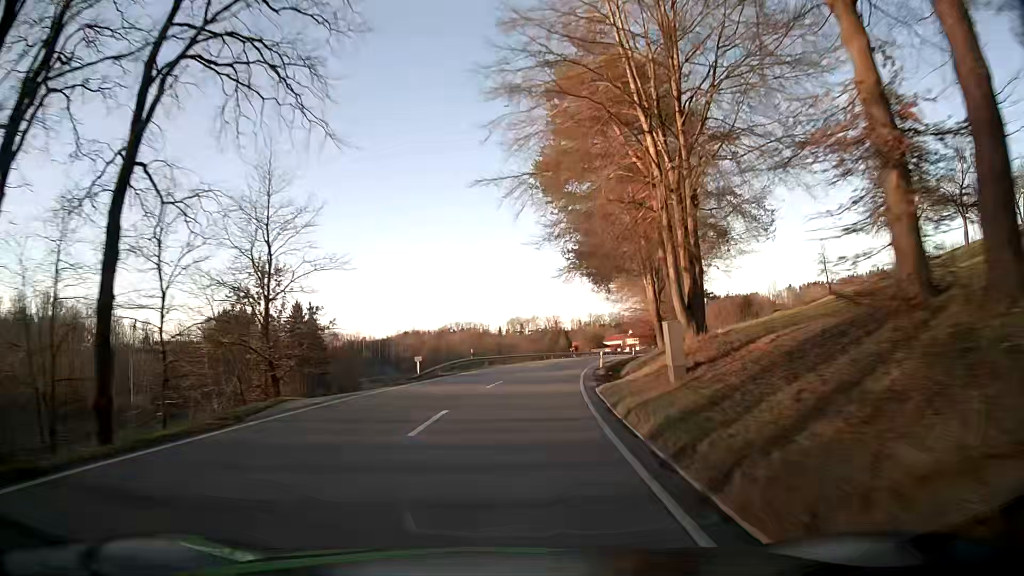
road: secondary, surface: asphalt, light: Day
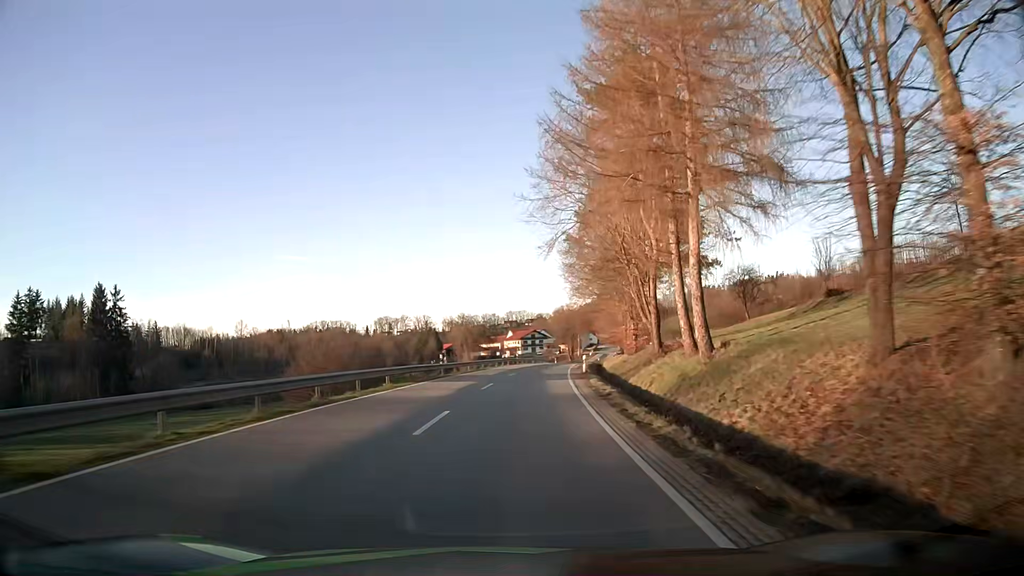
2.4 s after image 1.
(+4.6, +47.2) m; +11°
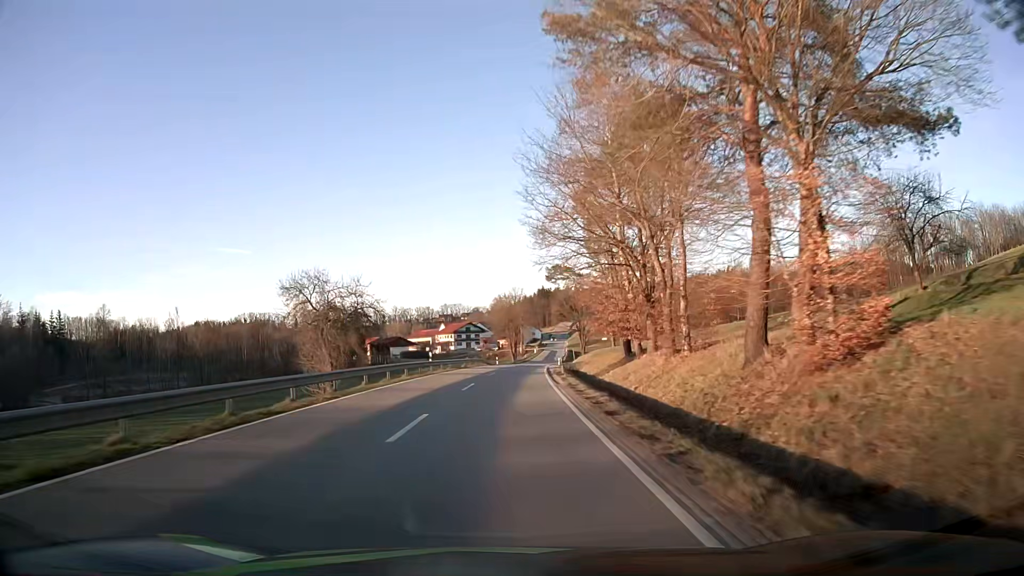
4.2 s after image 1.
(+2.0, +36.7) m; +6°
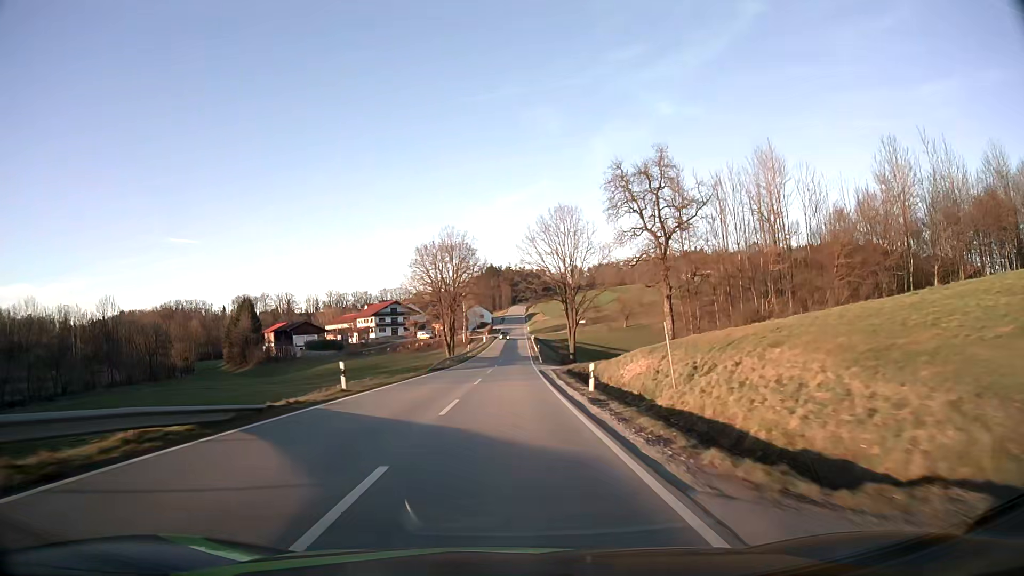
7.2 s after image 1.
(+2.4, +64.3) m; +4°
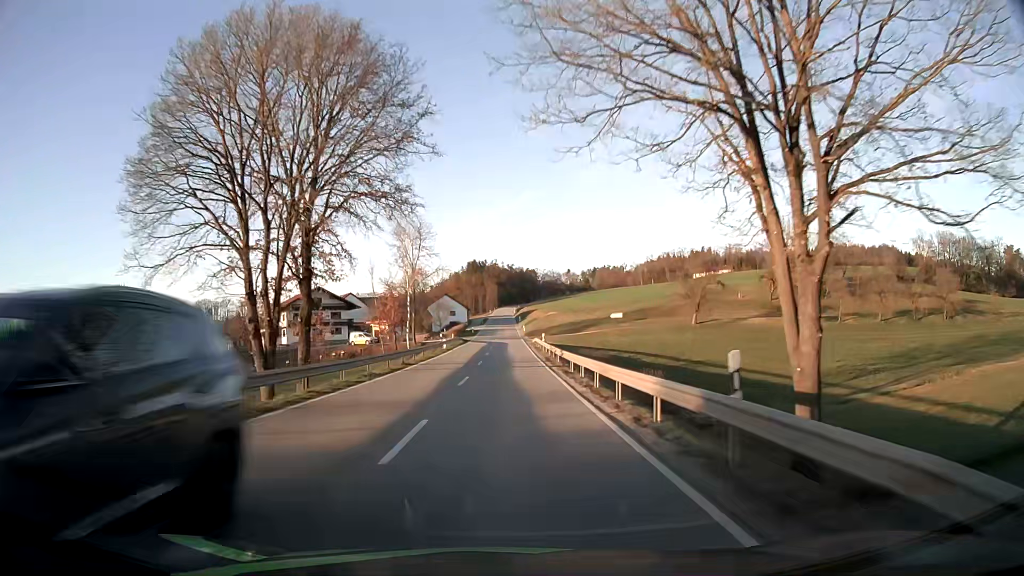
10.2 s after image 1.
(+1.0, +66.1) m; +1°
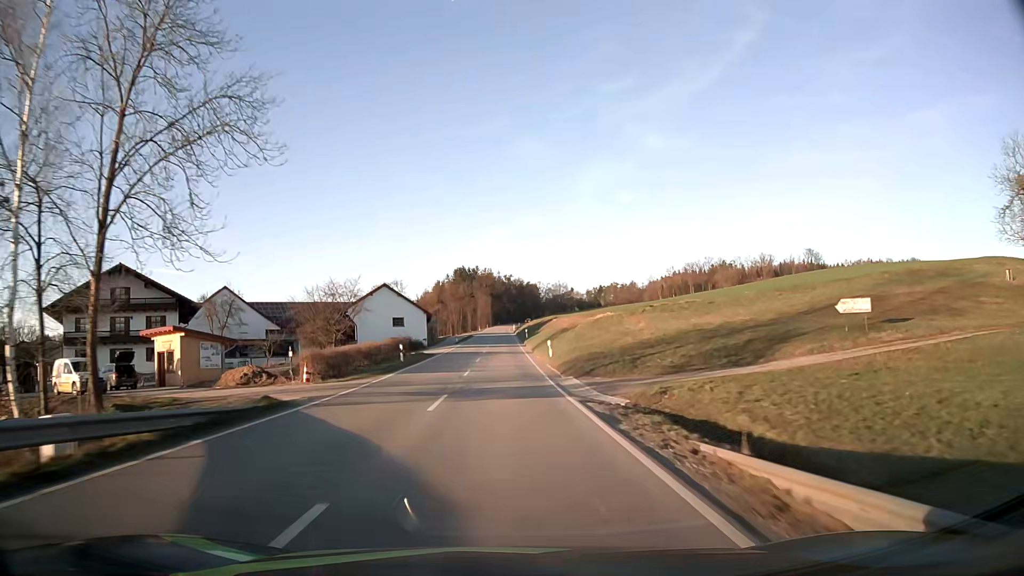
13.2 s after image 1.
(+0.3, +66.0) m; 0°
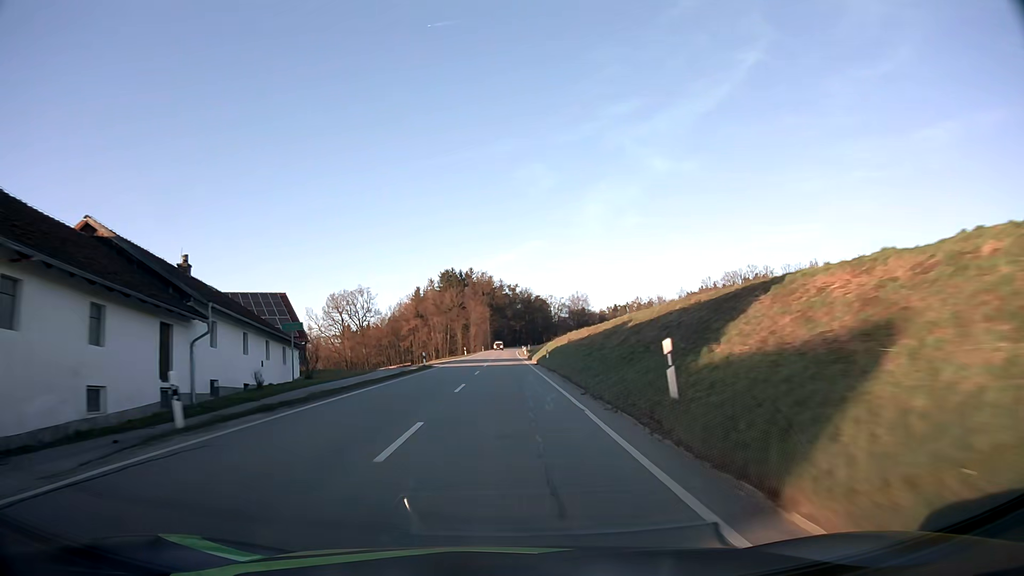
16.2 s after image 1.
(0.0, +66.2) m; 0°
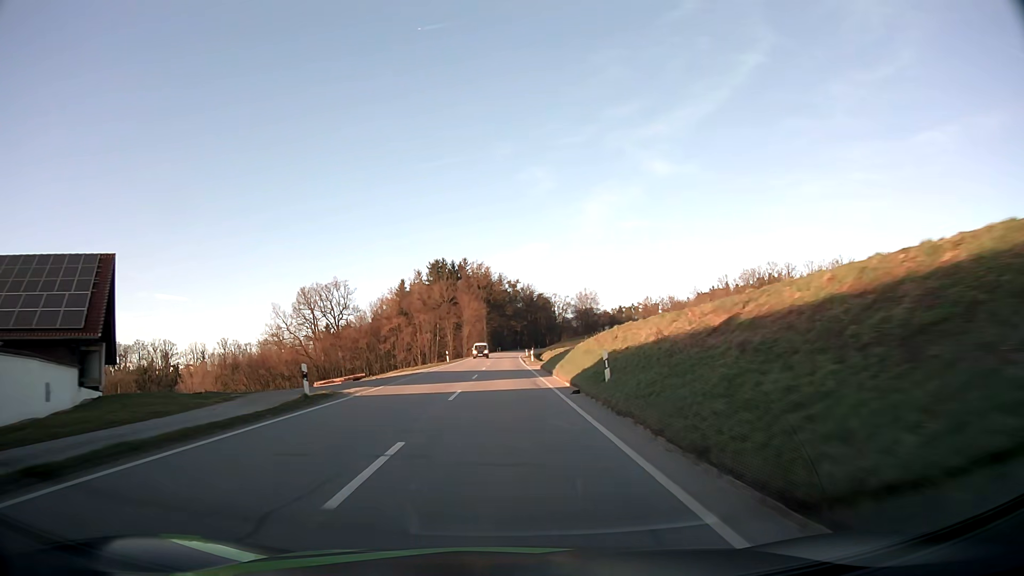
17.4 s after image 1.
(0.0, +26.3) m; 0°
(0, +10) (0, +20) (0, +30) (0, +40) (0, +50) (0, +60) (0, +70) (0, +80) (0, +90) (0, +100) m
